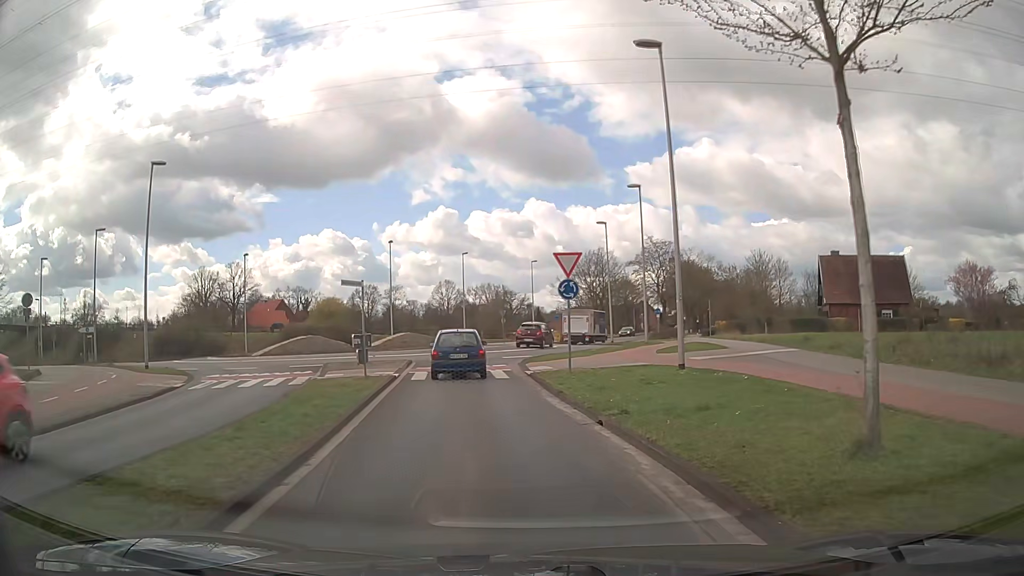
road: tertiary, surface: asphalt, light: Day
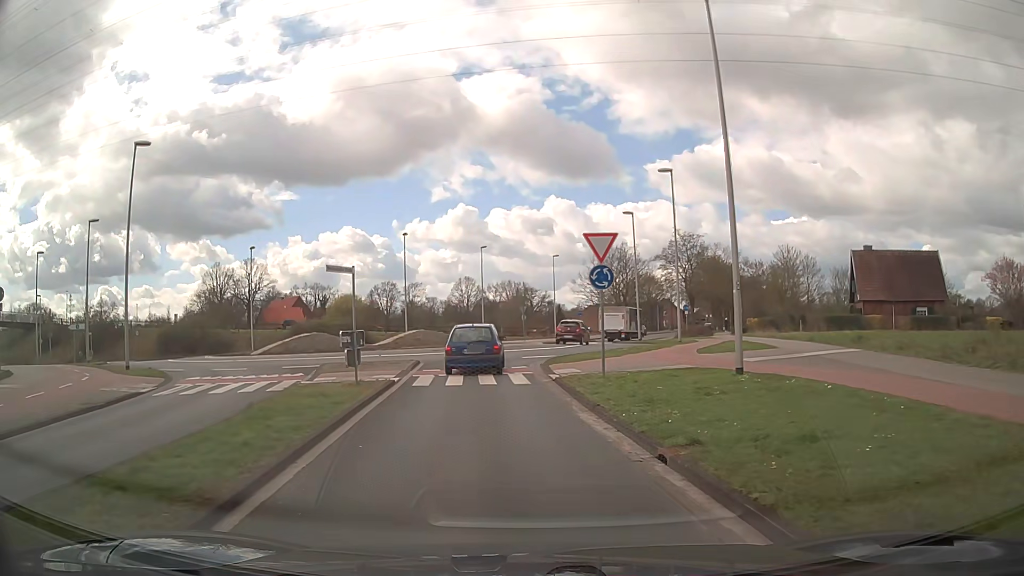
(0.0, +3.2) m; -1°
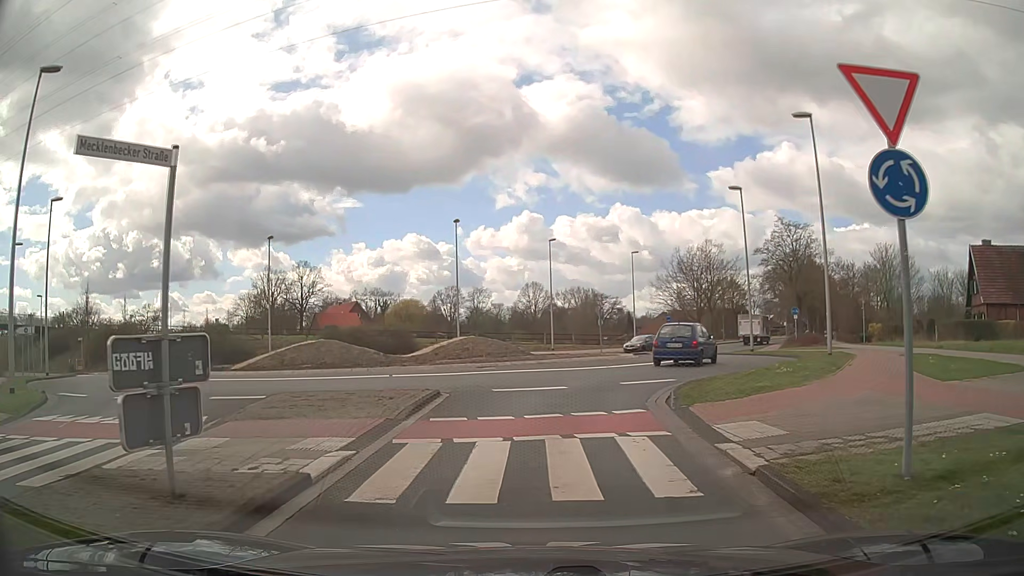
(-0.7, +10.8) m; -6°
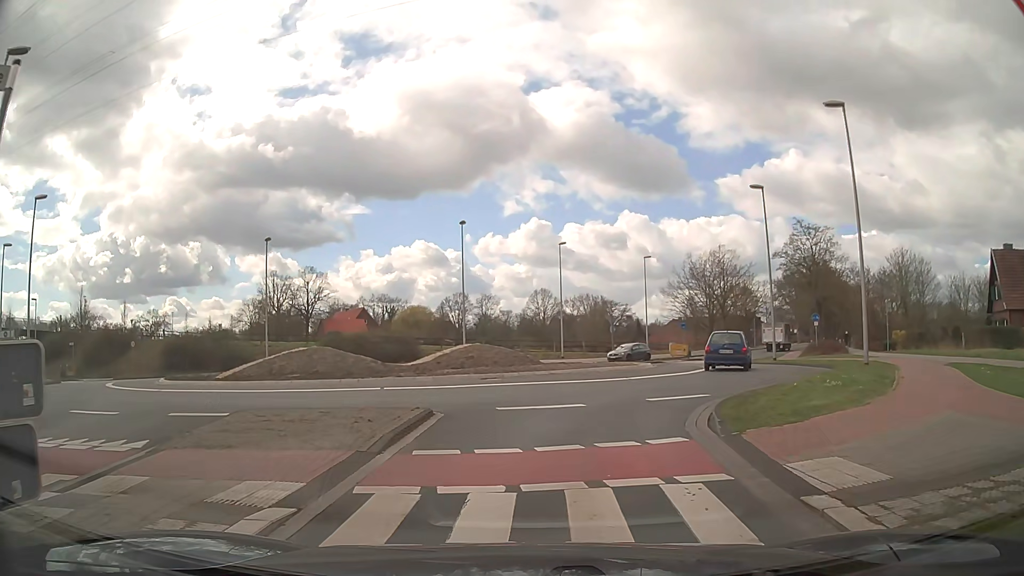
(0.0, +2.3) m; -1°
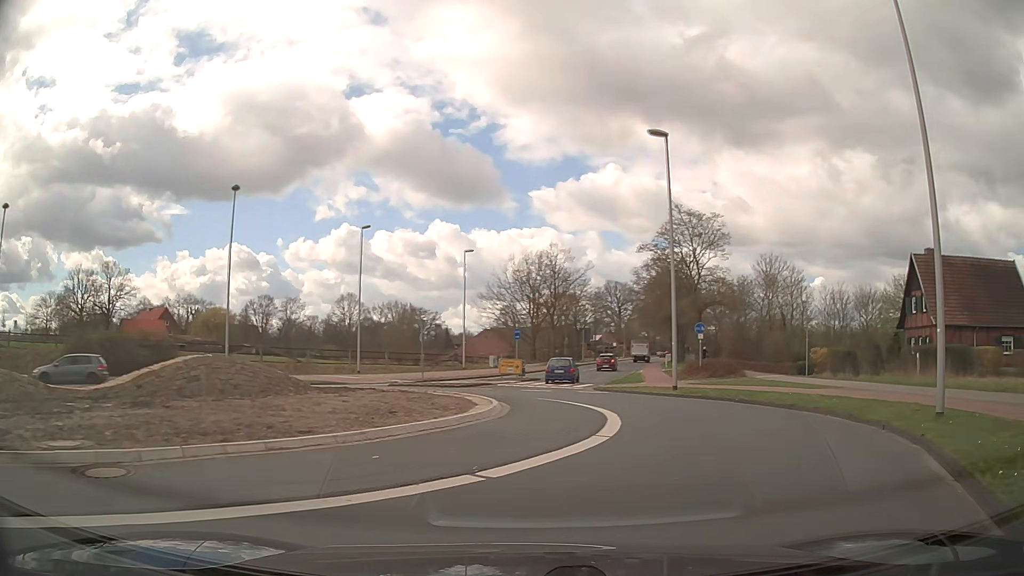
(+1.1, +12.9) m; +16°
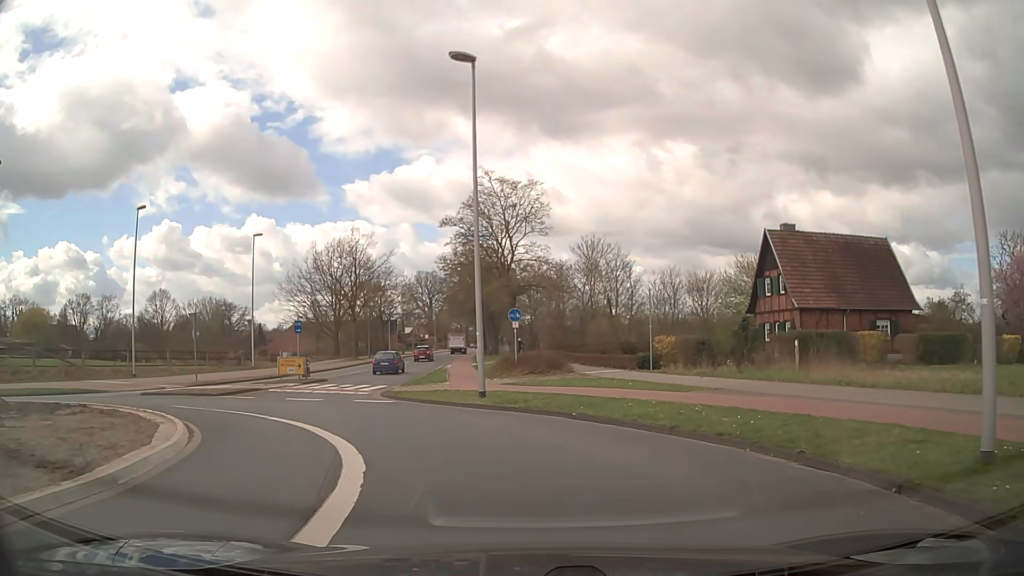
(+1.2, +6.4) m; +17°
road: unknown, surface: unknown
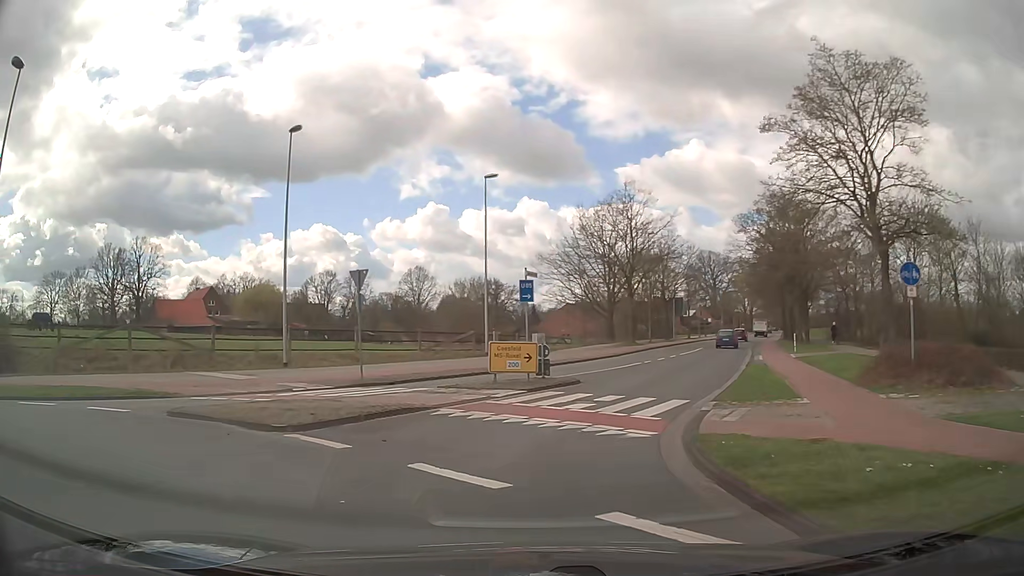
(-2.9, +14.1) m; -25°
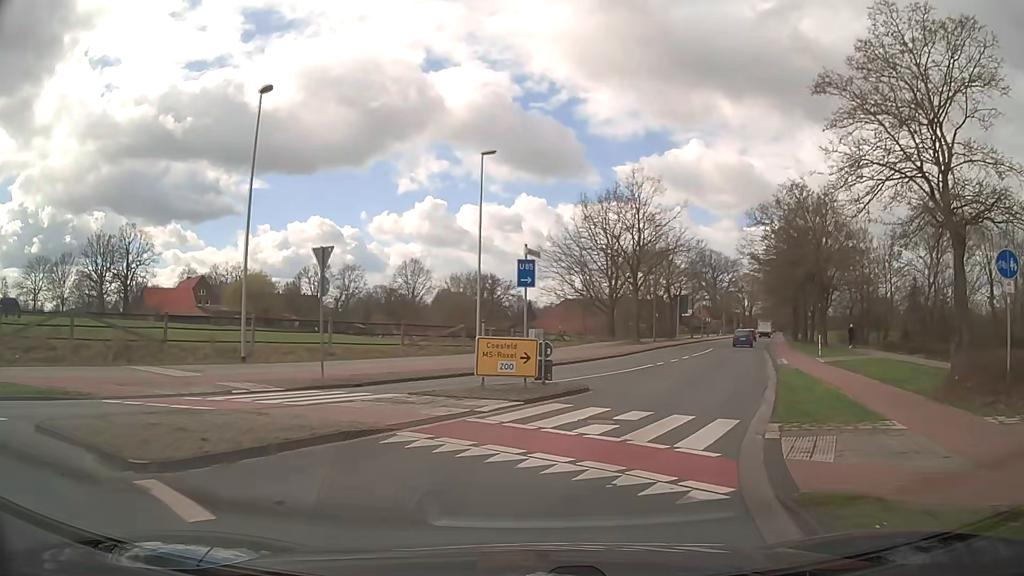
(0.0, +4.2) m; +1°
(+1, +10) (+4, +20) (+7, +29) (+11, +38) (+14, +48) (+18, +57) (+21, +66) (+25, +76) (+29, +85) (+32, +94) m
